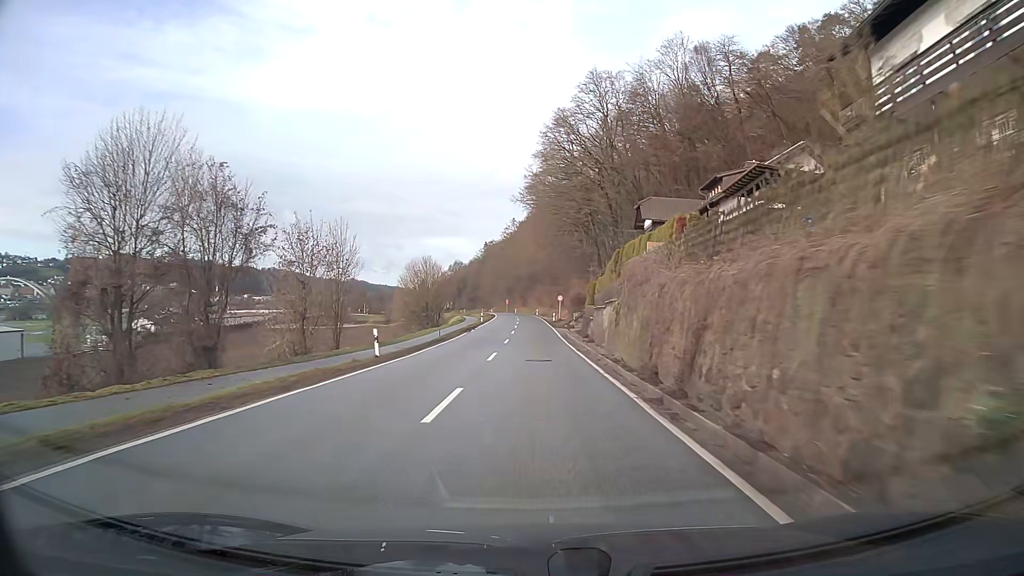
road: secondary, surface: asphalt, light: Day
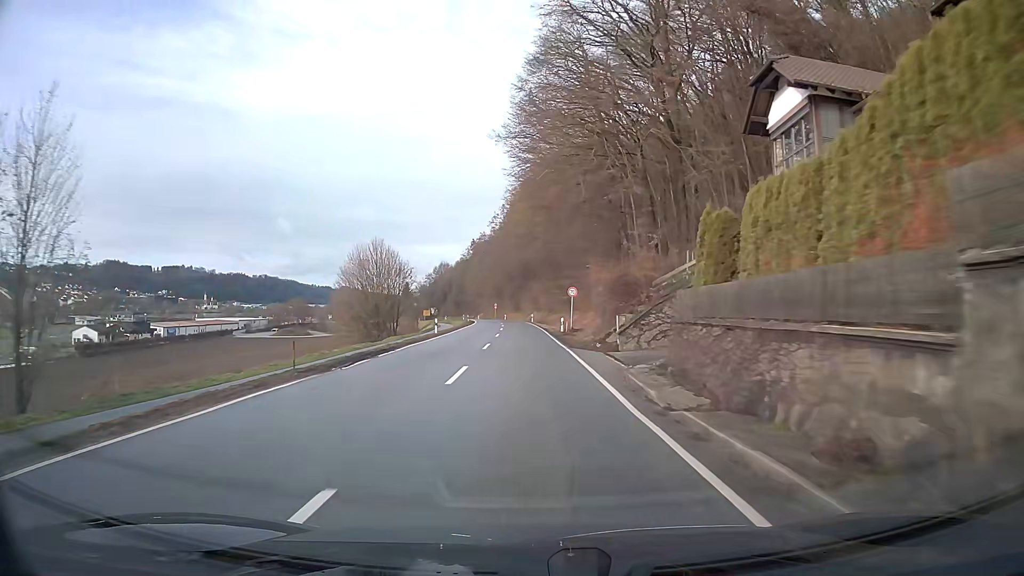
(+0.1, +32.2) m; 0°
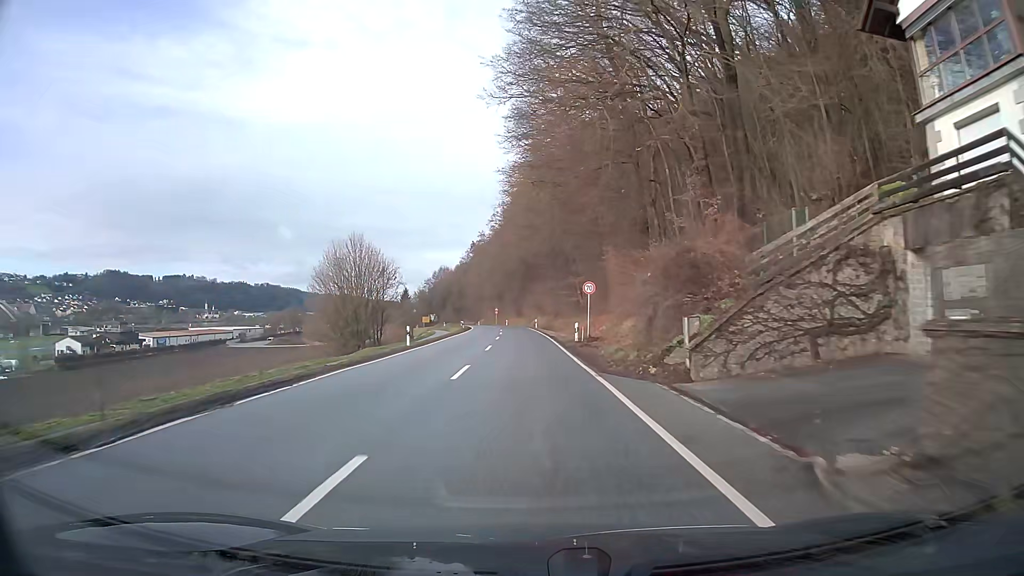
(0.0, +10.9) m; -1°
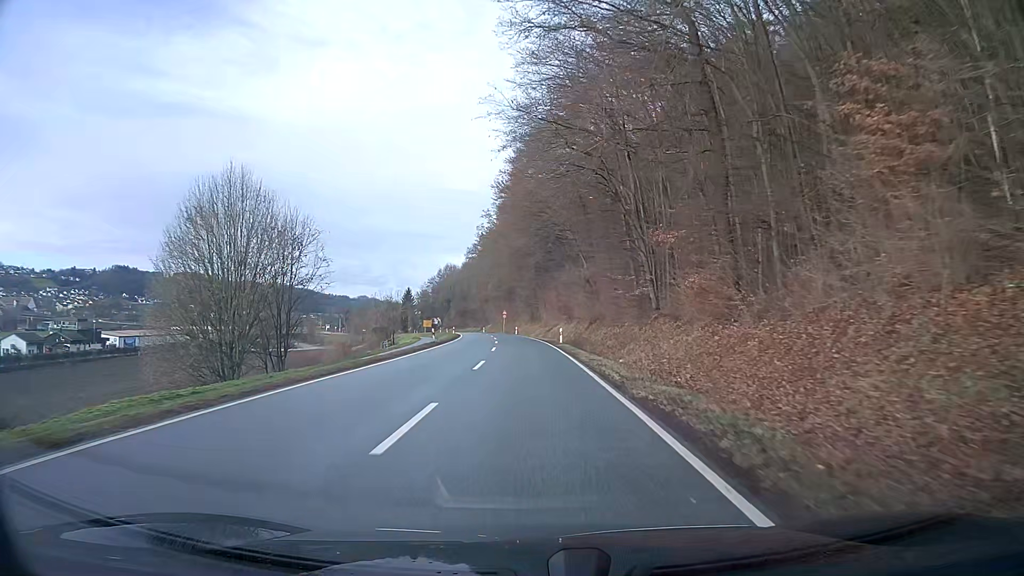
(-0.4, +32.7) m; -1°
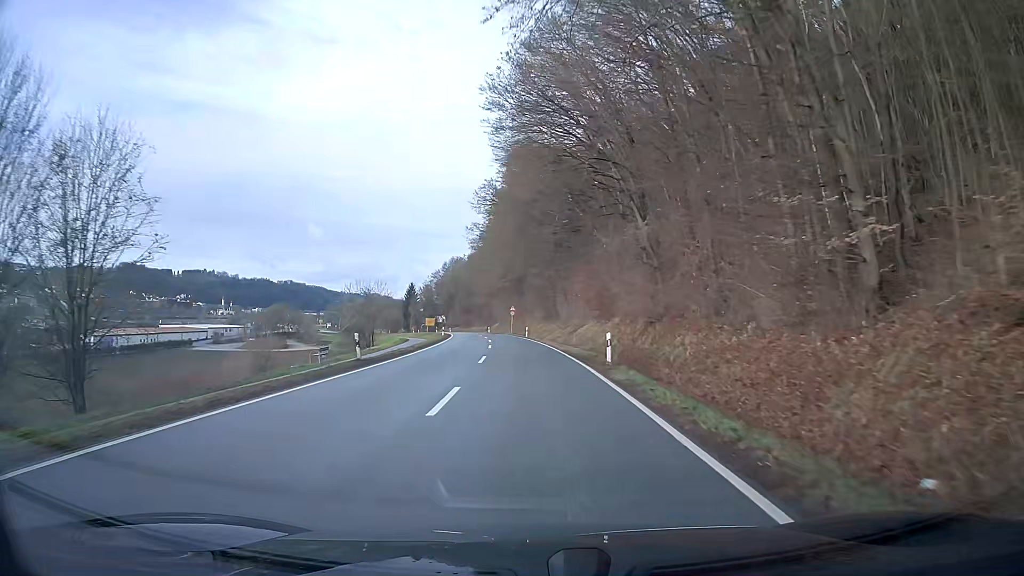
(-0.2, +21.9) m; -1°
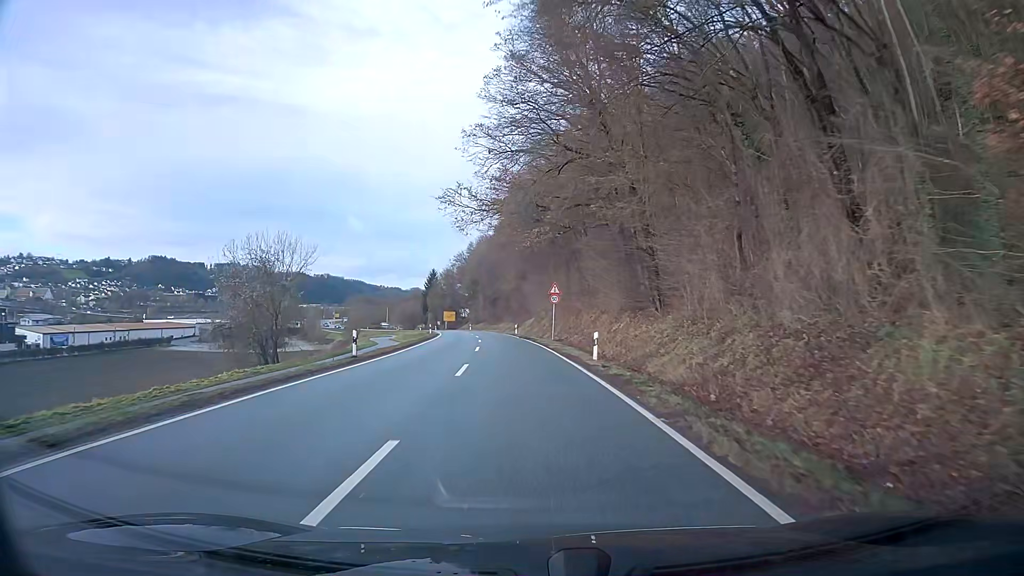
(-1.2, +42.6) m; -4°
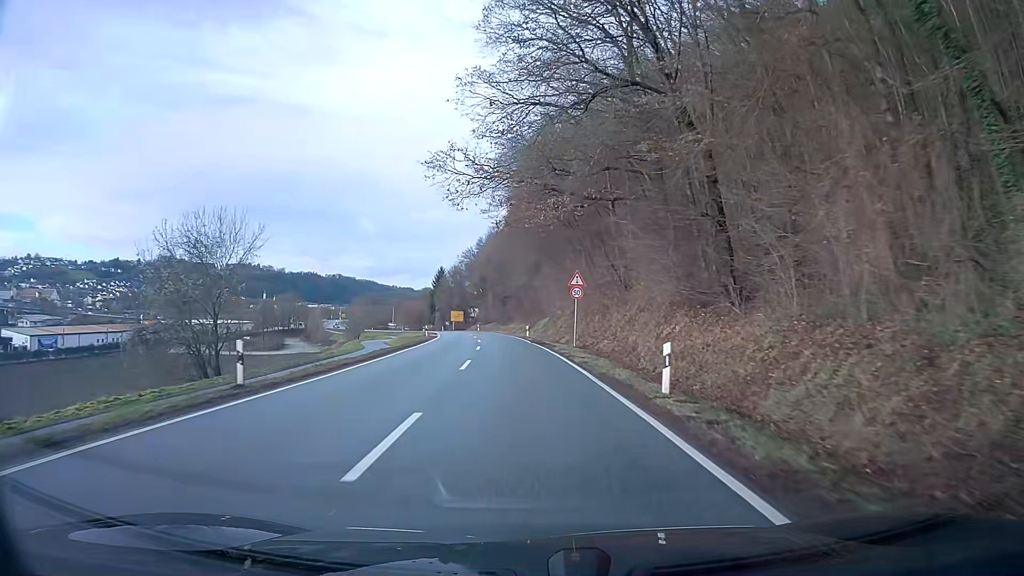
(-0.1, +10.1) m; -1°
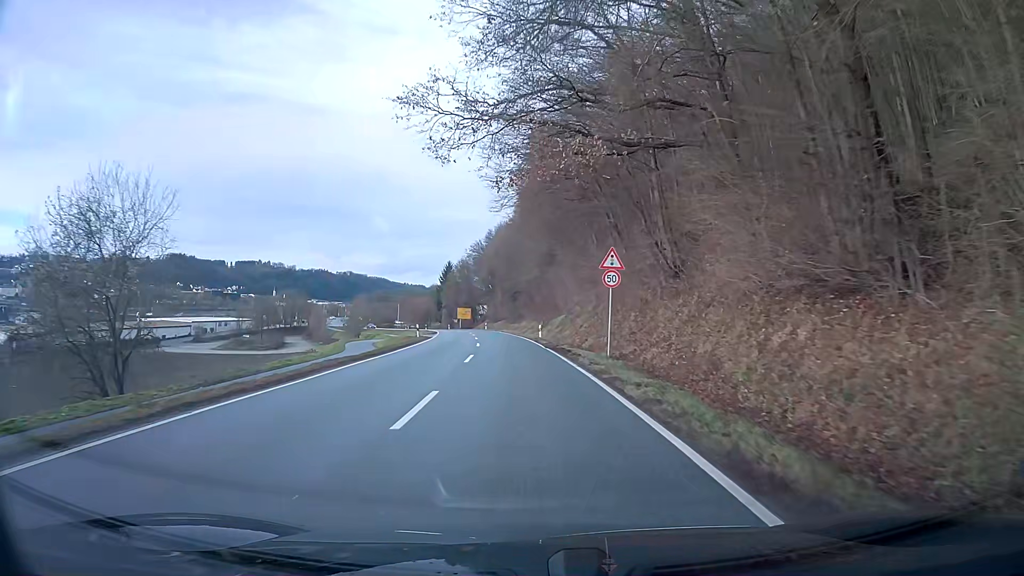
(-0.1, +9.9) m; -1°
